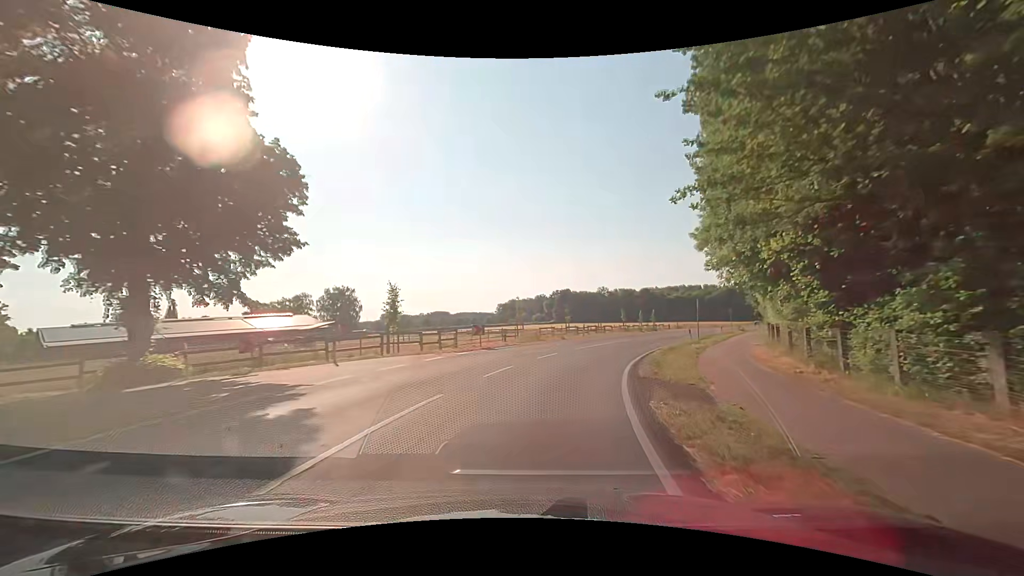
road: secondary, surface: asphalt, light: Day
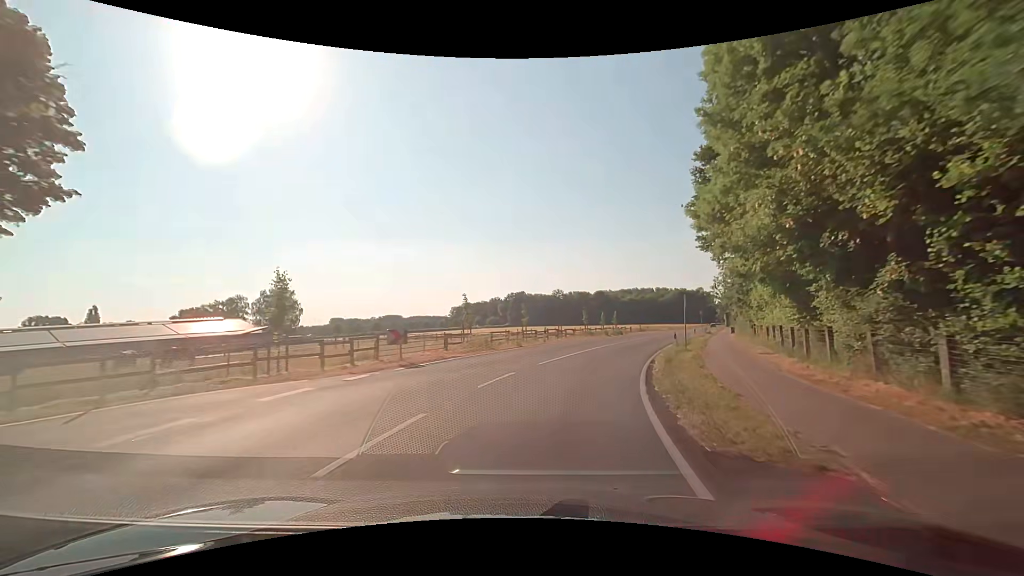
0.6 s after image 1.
(+0.3, +7.6) m; +5°
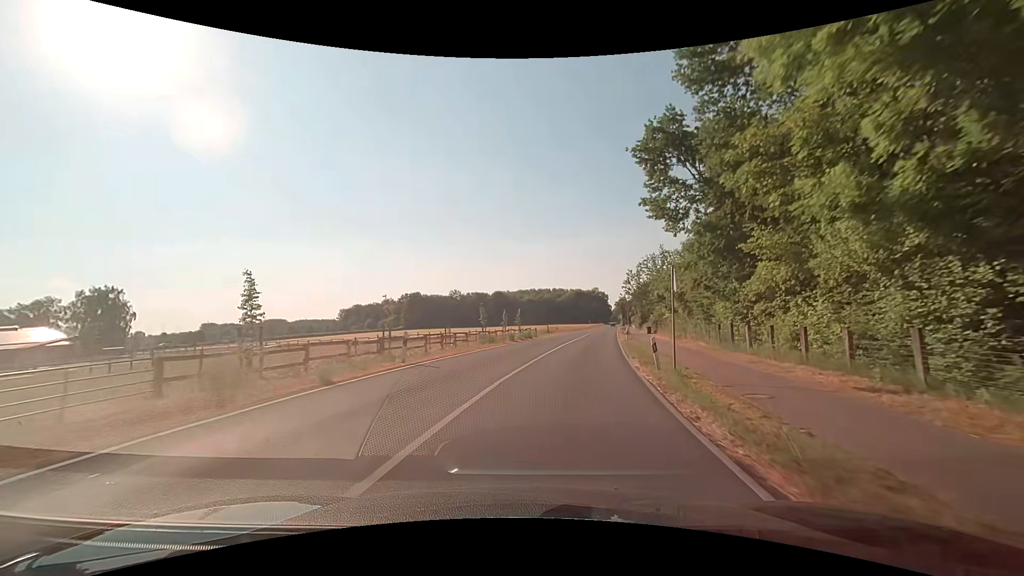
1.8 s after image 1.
(+1.4, +15.1) m; +11°
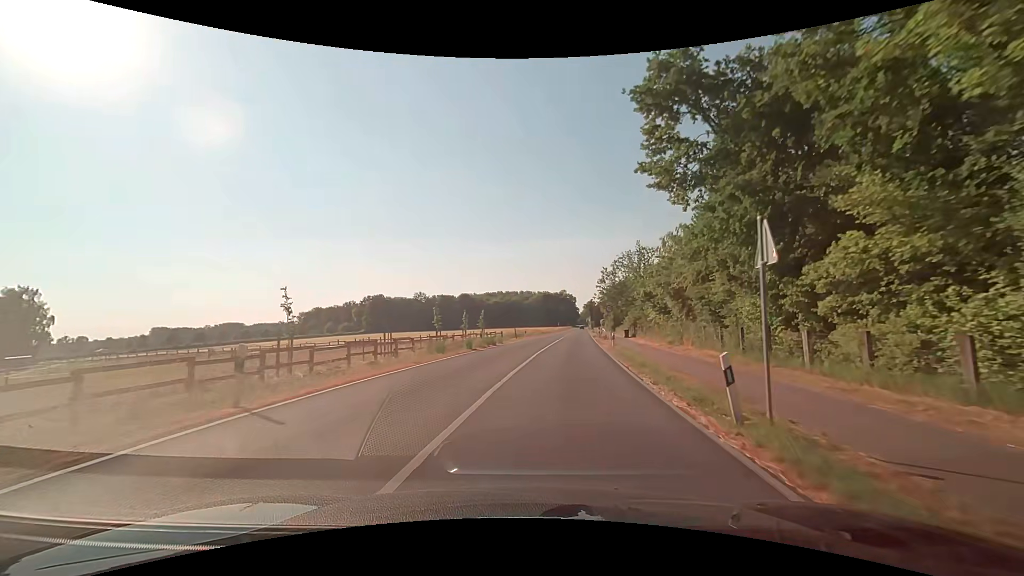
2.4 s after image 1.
(+0.3, +7.6) m; +4°
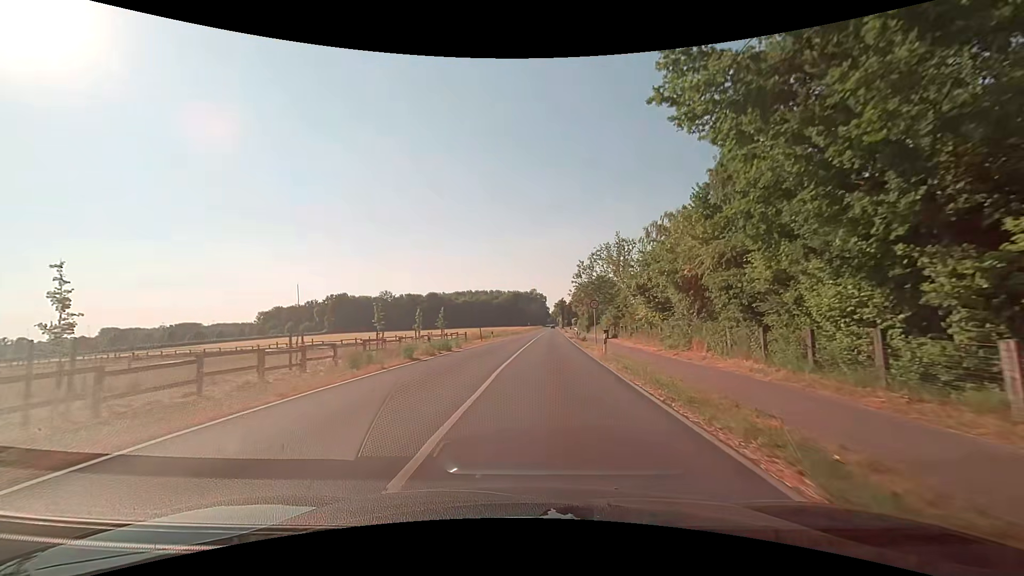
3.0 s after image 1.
(+0.2, +7.7) m; +3°
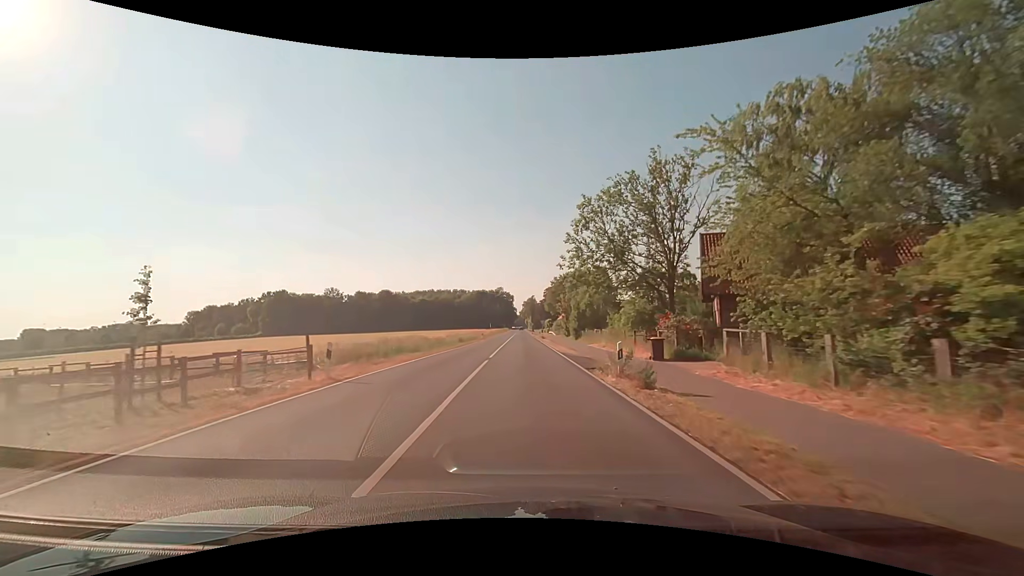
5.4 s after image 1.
(+1.5, +33.8) m; +4°
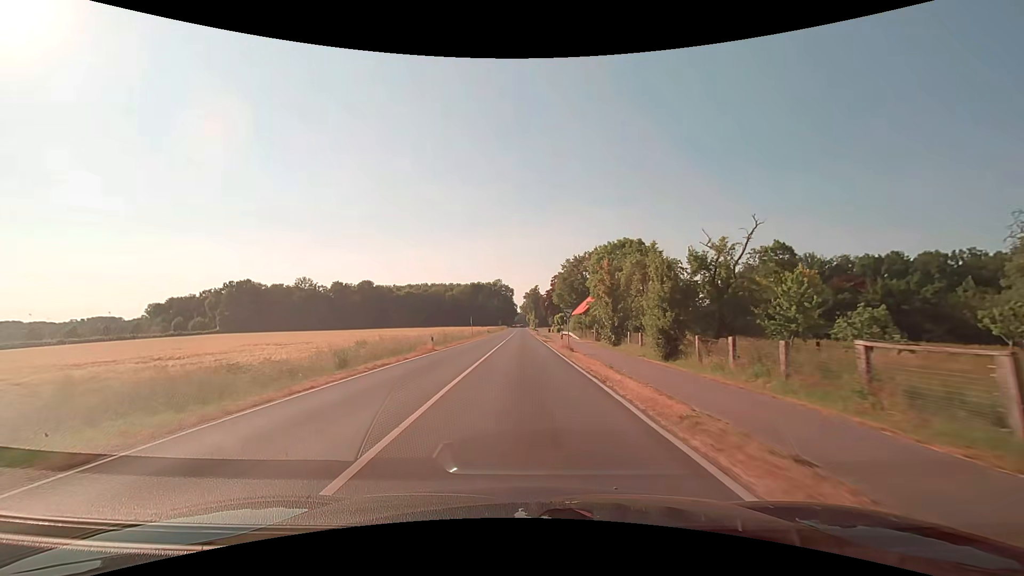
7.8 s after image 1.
(-0.2, +38.9) m; 0°
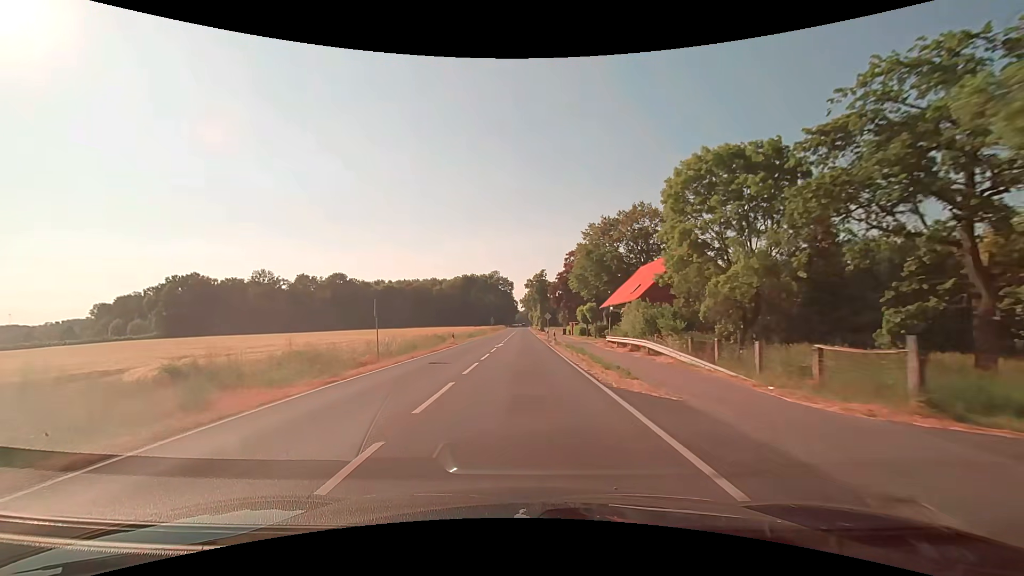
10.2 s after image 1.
(-0.1, +41.0) m; 0°
(0, +10) (0, +20) (0, +30) (0, +40) (0, +50) (0, +60) (0, +70) (0, +80) (-1, +90) (-1, +100) m
